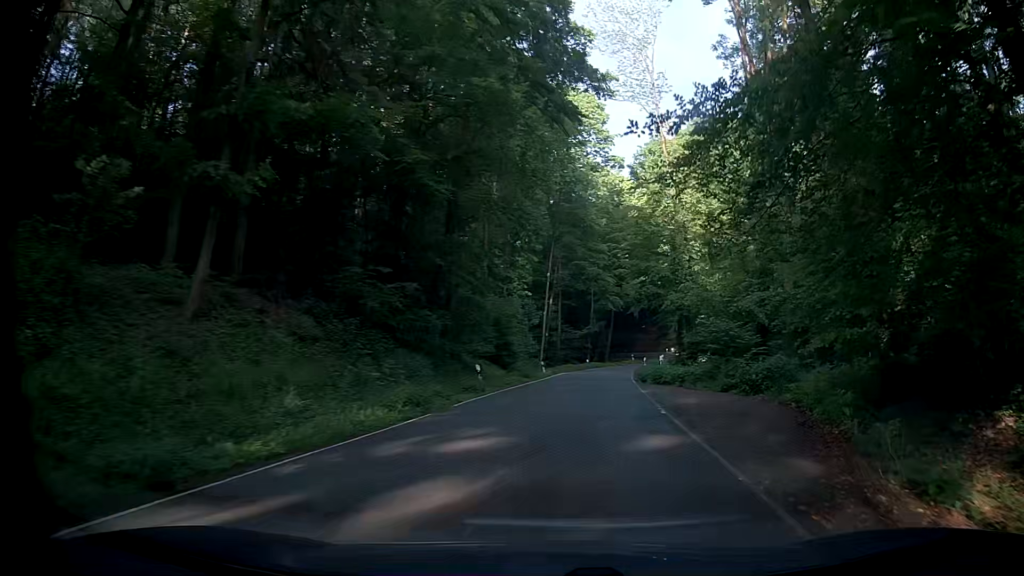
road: secondary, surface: asphalt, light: Day
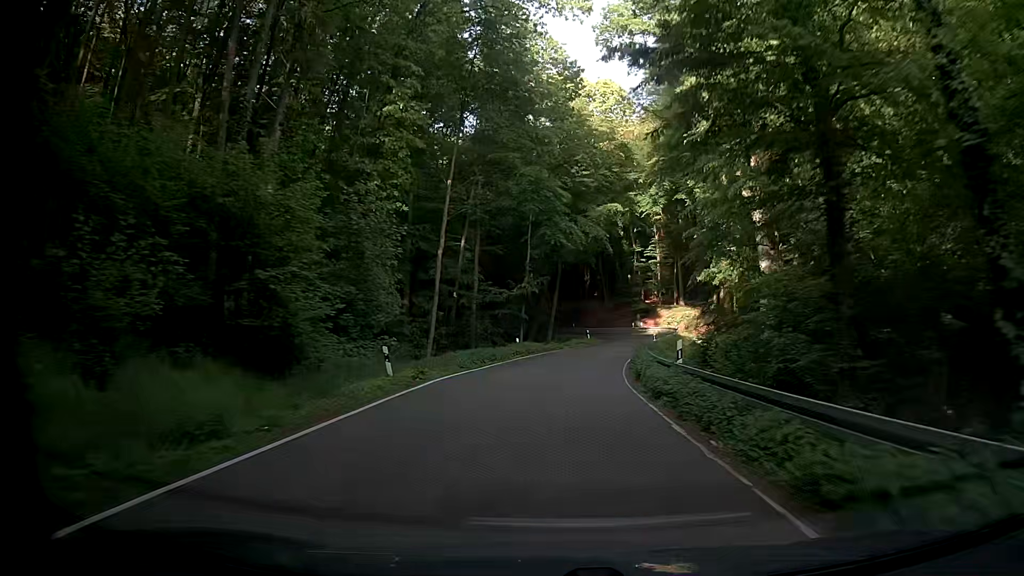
(+3.3, +33.2) m; +6°
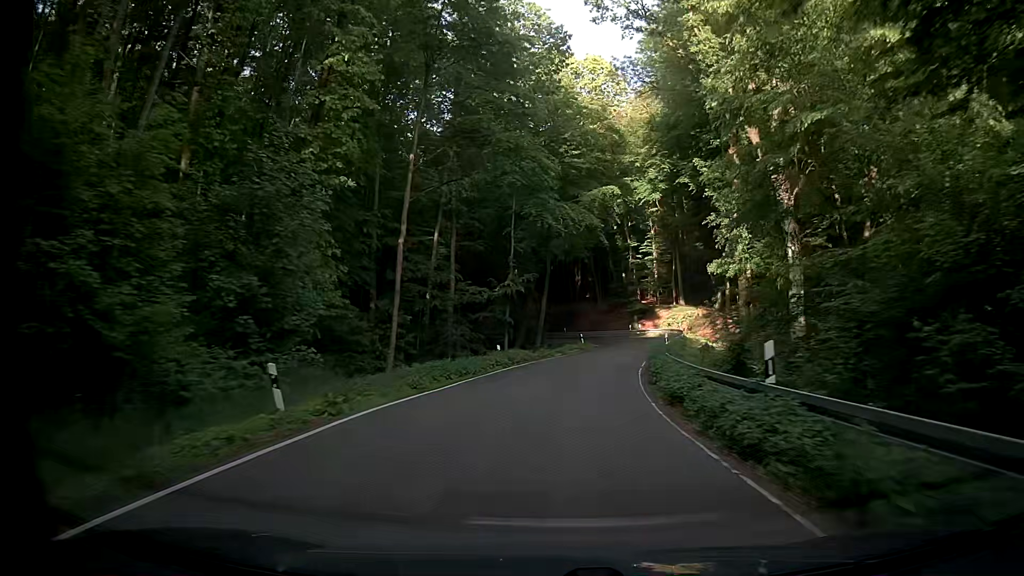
(+0.2, +7.5) m; +2°
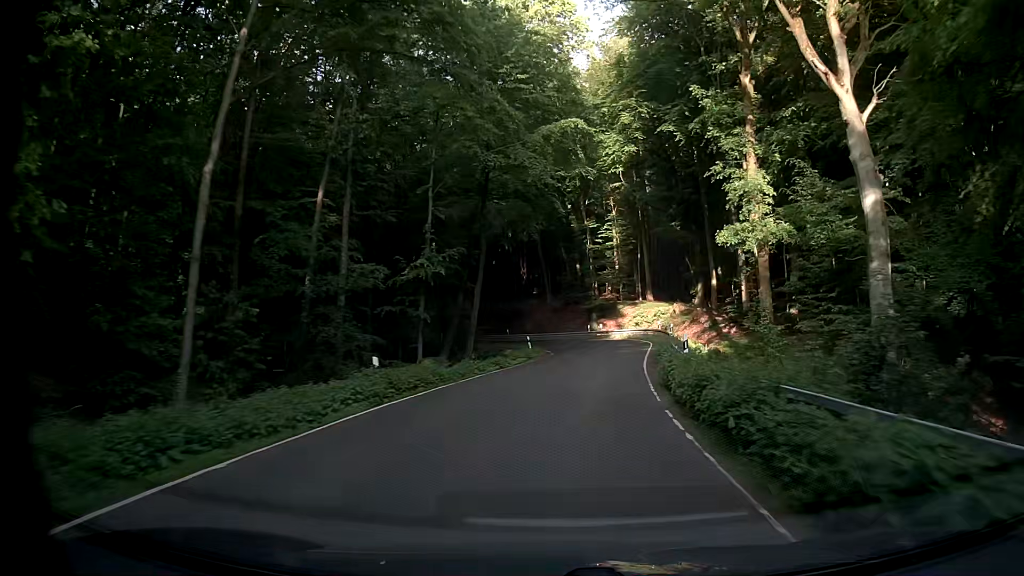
(+0.4, +15.1) m; +4°
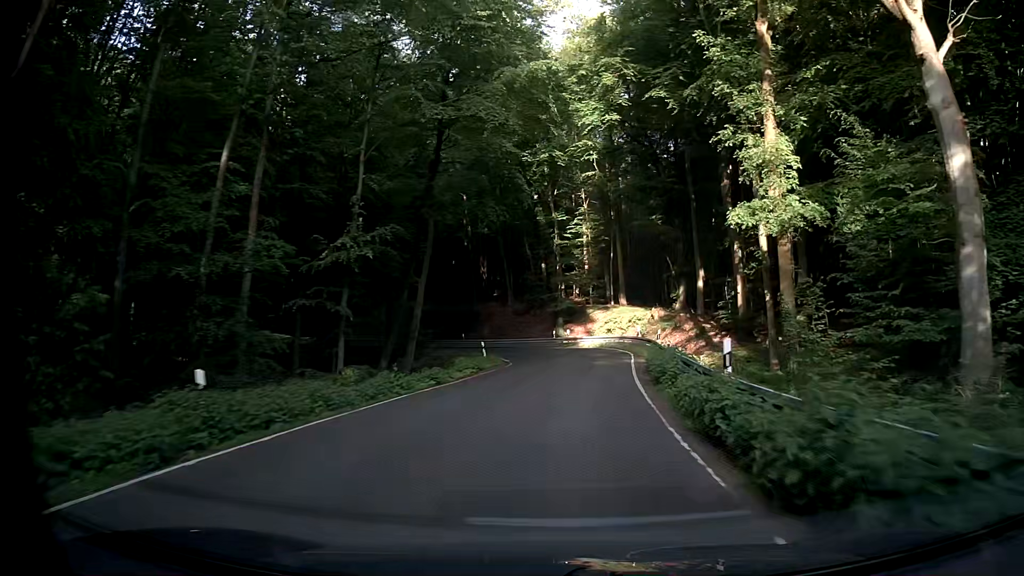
(+0.2, +7.5) m; +3°
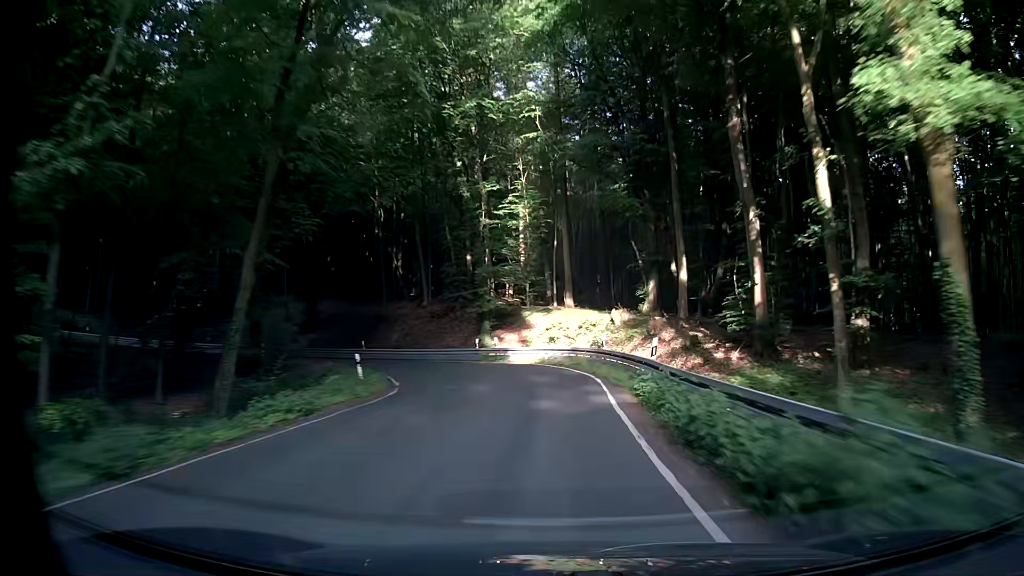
(+0.8, +14.4) m; +5°
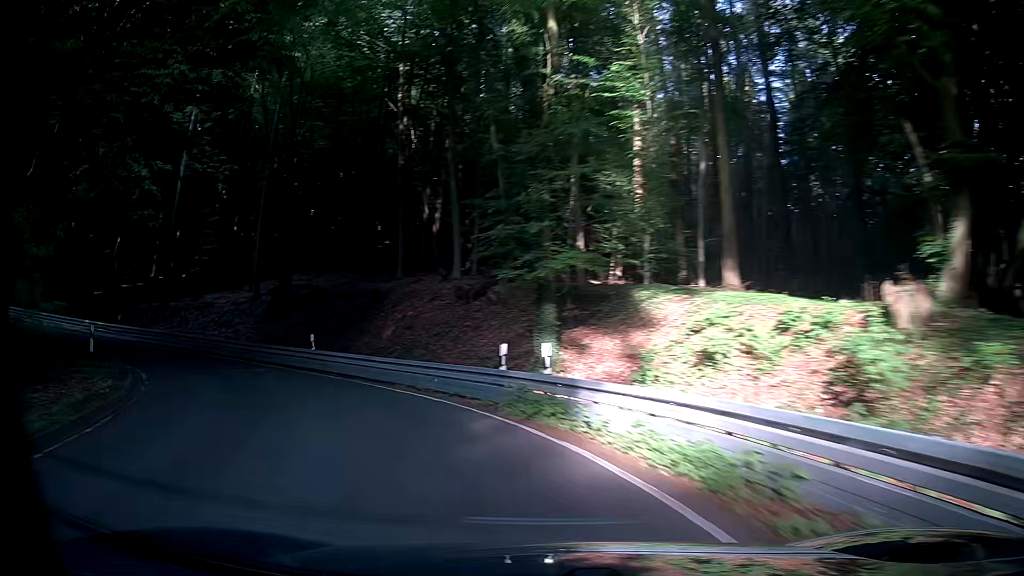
(+0.5, +25.2) m; -4°
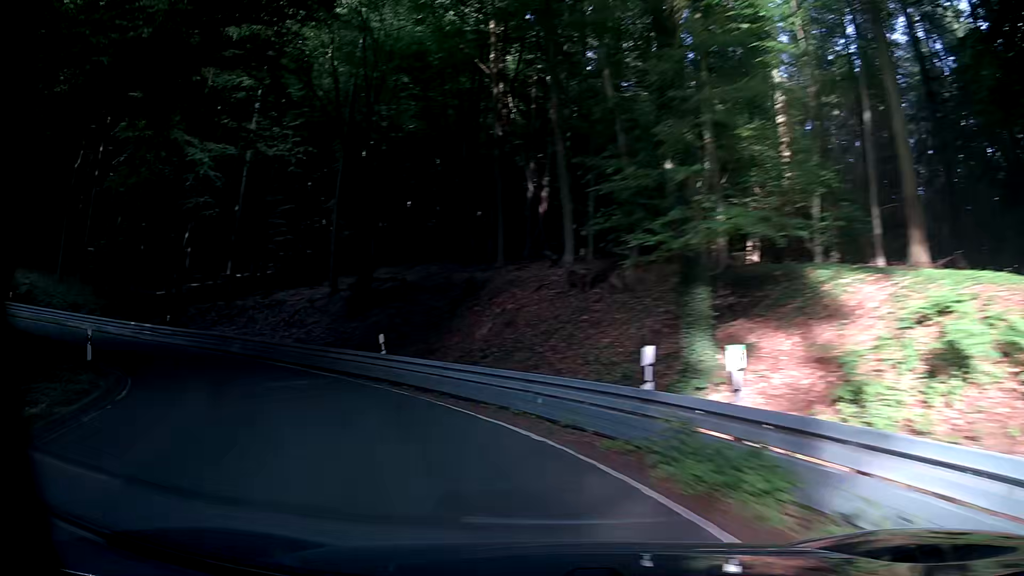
(-0.5, +5.8) m; -11°
